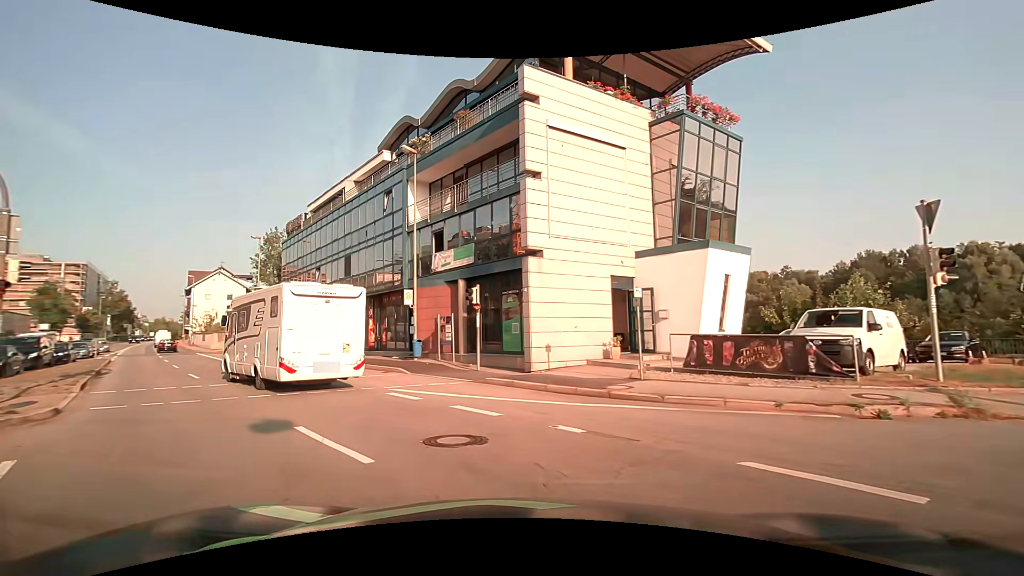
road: primary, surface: asphalt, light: Day
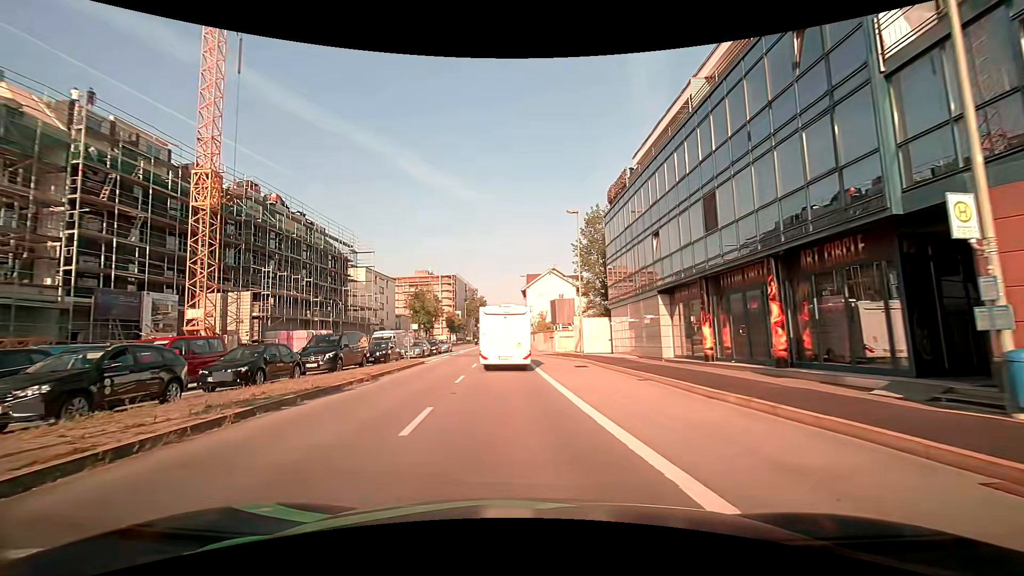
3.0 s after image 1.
(-5.0, +14.0) m; -36°
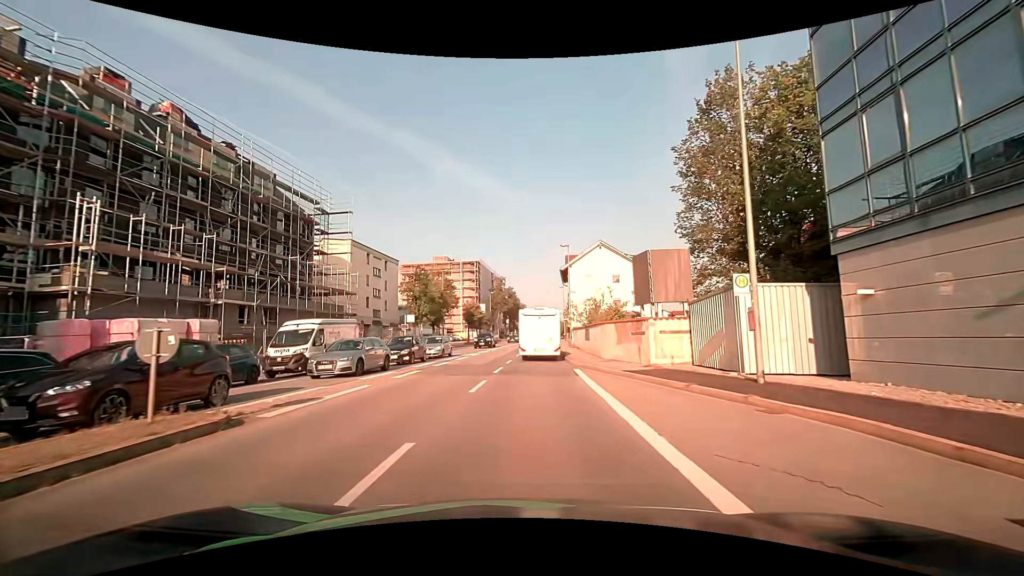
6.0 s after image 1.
(-1.0, +21.9) m; -3°
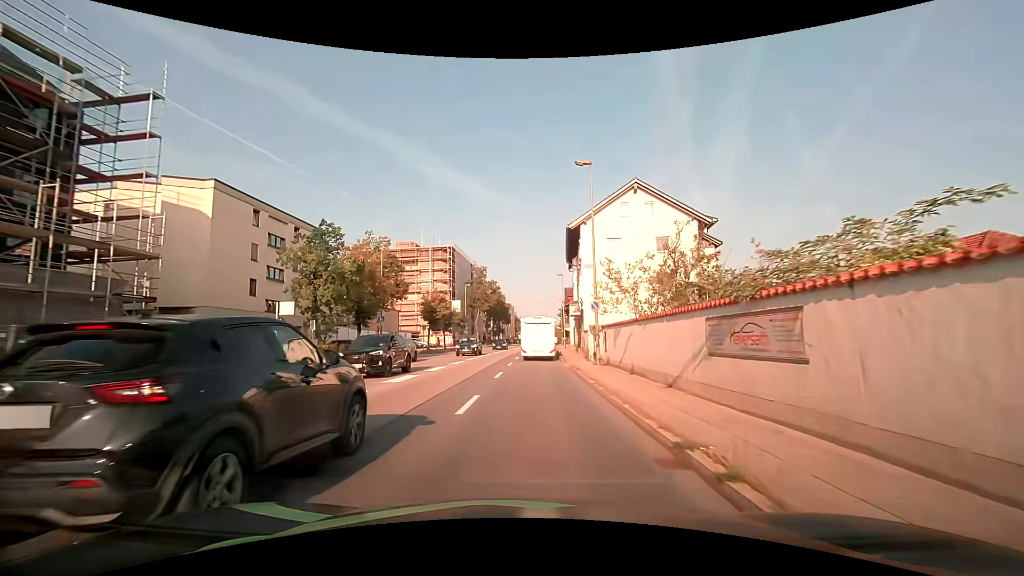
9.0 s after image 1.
(0.0, +24.3) m; +1°
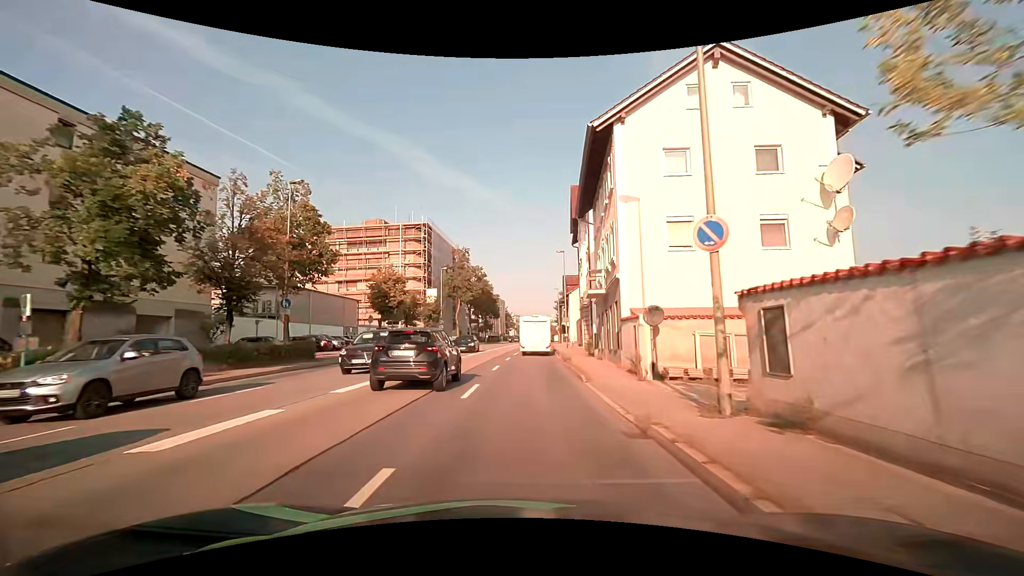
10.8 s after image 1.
(+0.2, +16.0) m; +1°
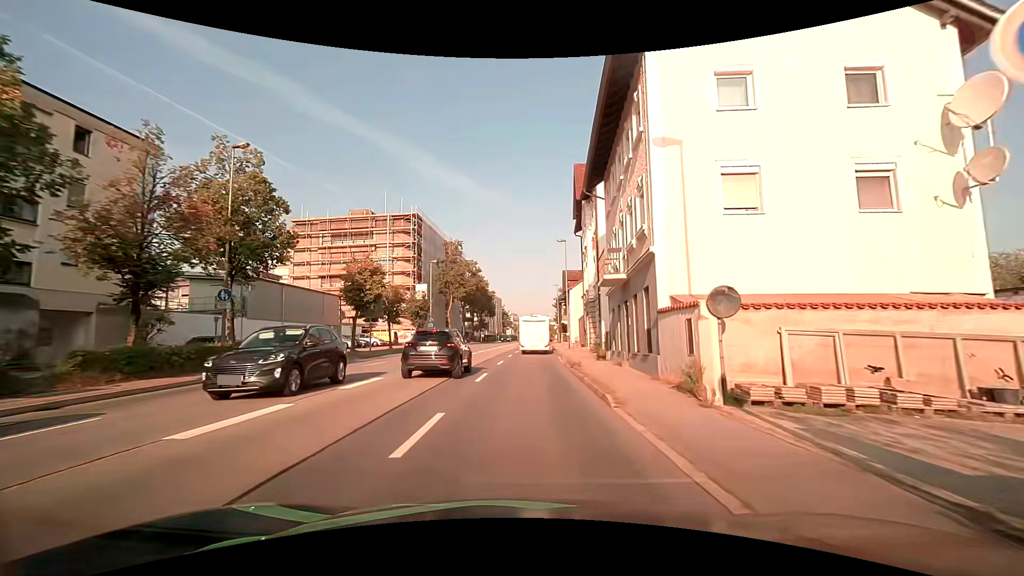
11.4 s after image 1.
(0.0, +5.3) m; +1°
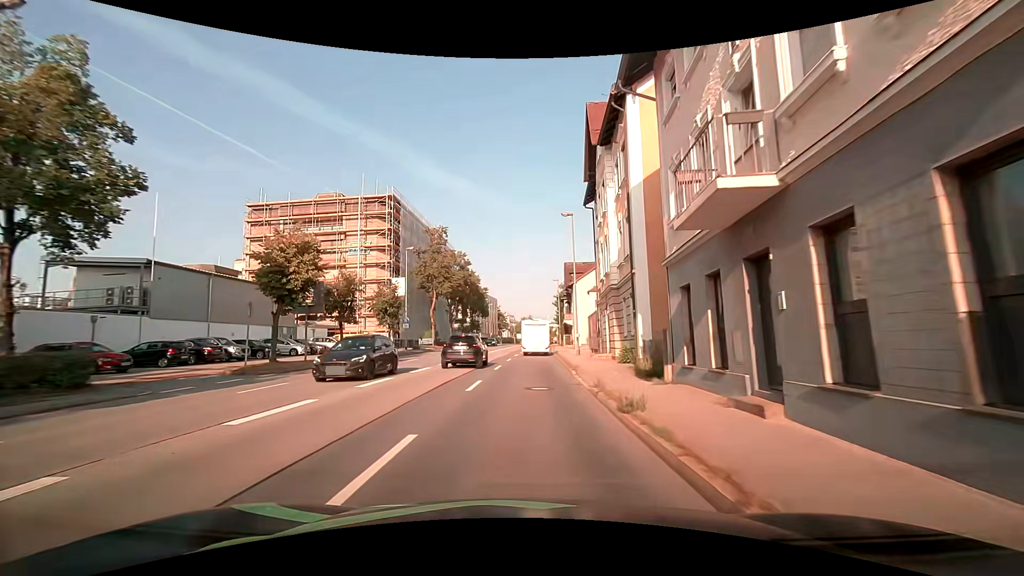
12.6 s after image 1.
(0.0, +10.6) m; 0°
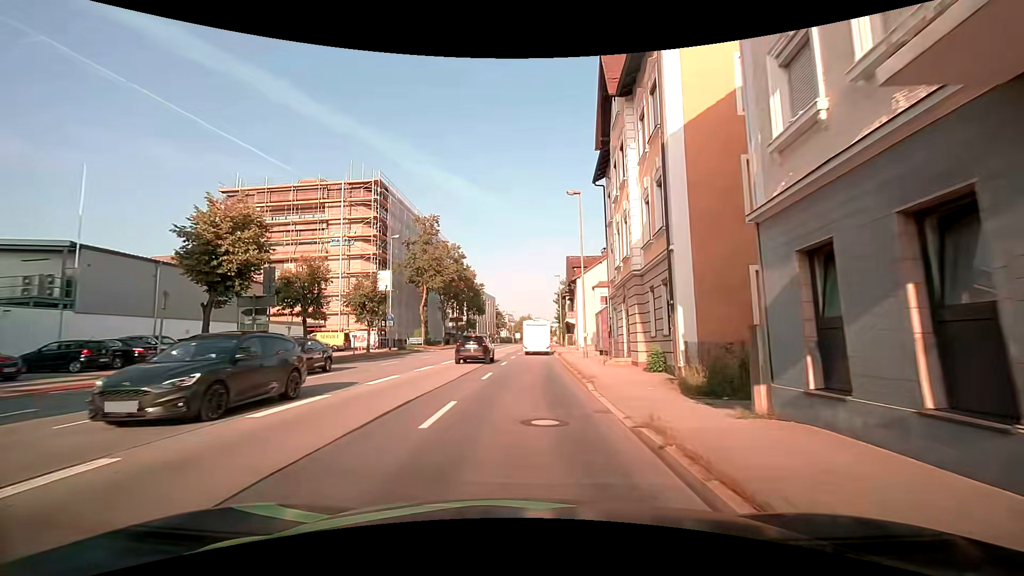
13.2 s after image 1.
(0.0, +5.3) m; 0°
(0, +10) (0, +20) (0, +30) (0, +40) (+1, +50) (+1, +60) (+1, +70) (+2, +80) (+2, +90) (+2, +100) m
